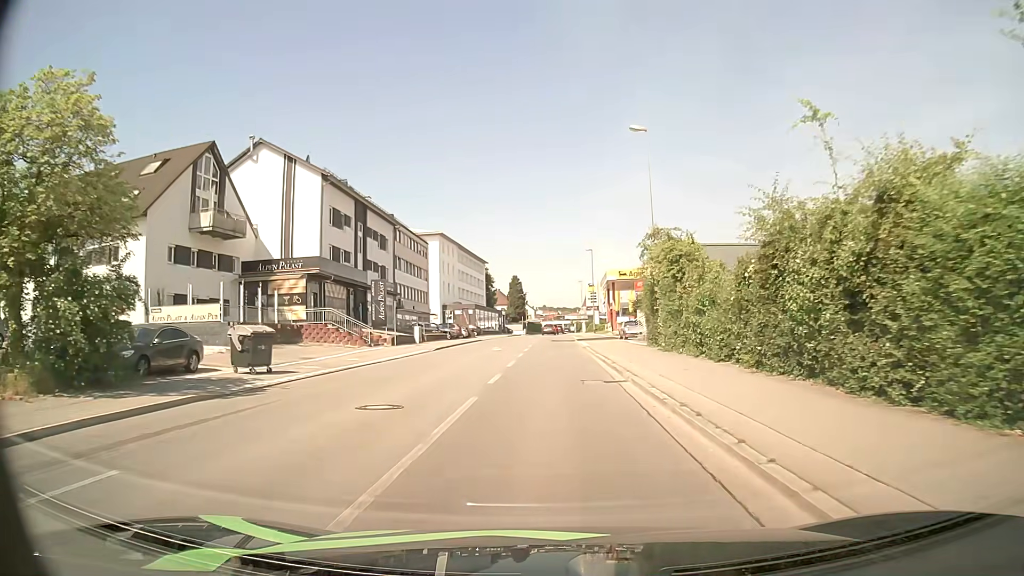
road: tertiary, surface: asphalt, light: Day
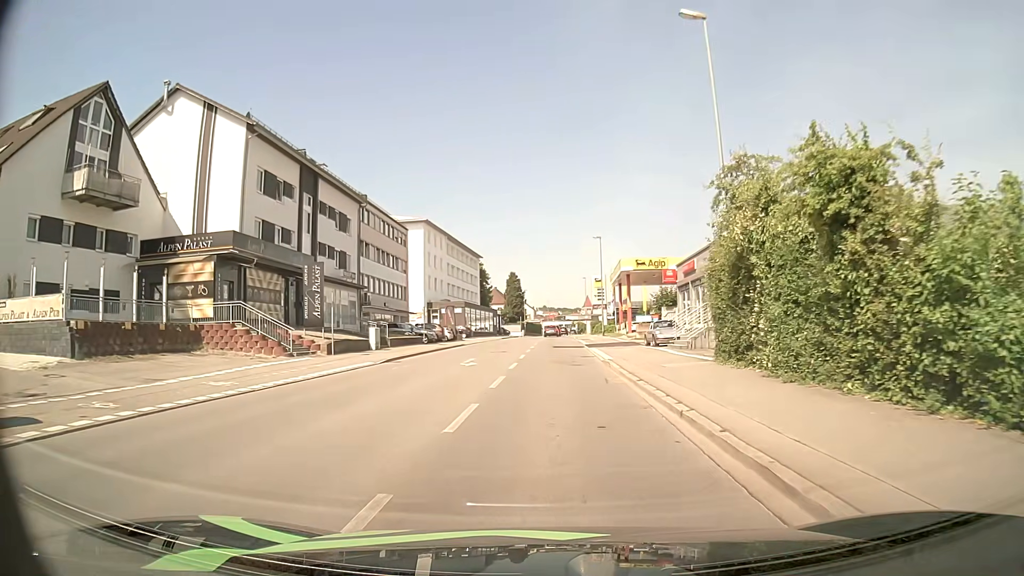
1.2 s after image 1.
(-0.1, +12.7) m; 0°
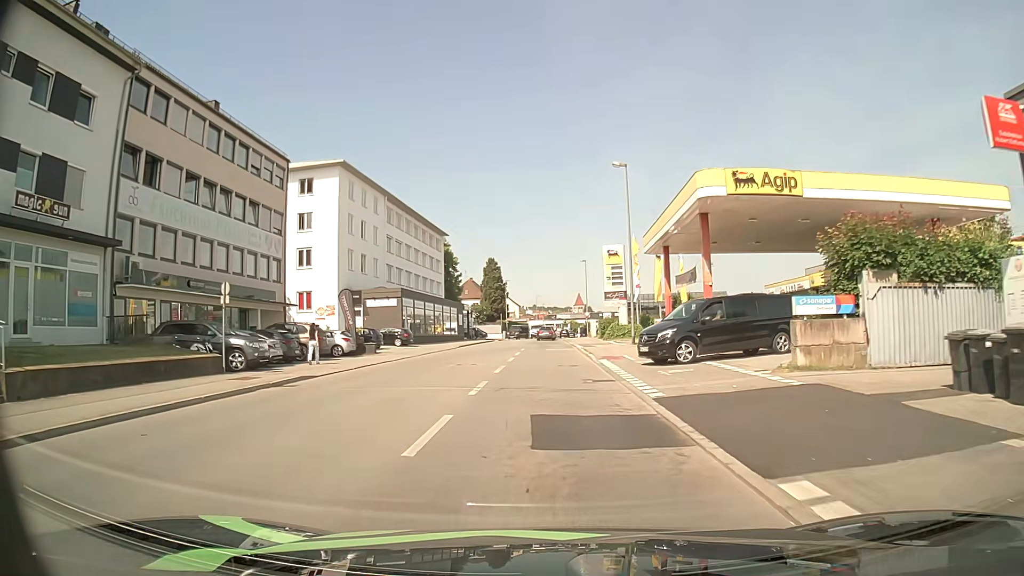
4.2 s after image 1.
(+0.4, +31.6) m; +1°
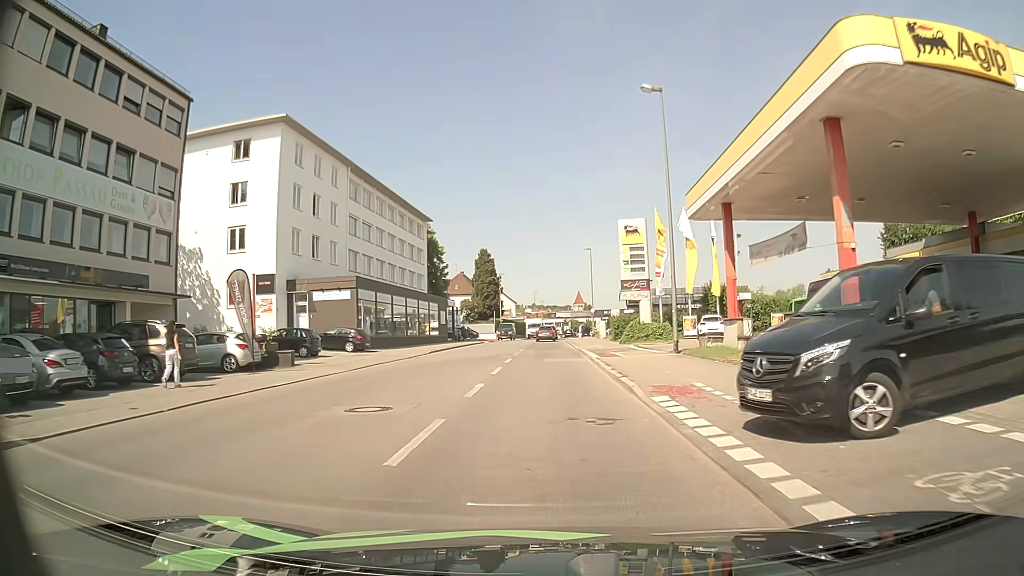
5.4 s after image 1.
(+0.1, +12.7) m; 0°
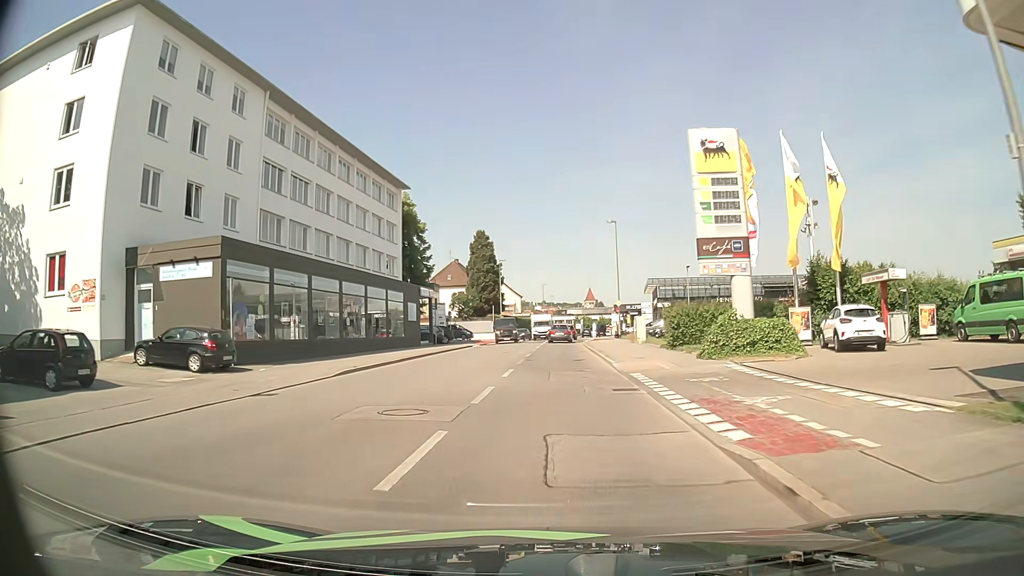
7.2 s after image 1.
(-0.1, +19.1) m; -1°
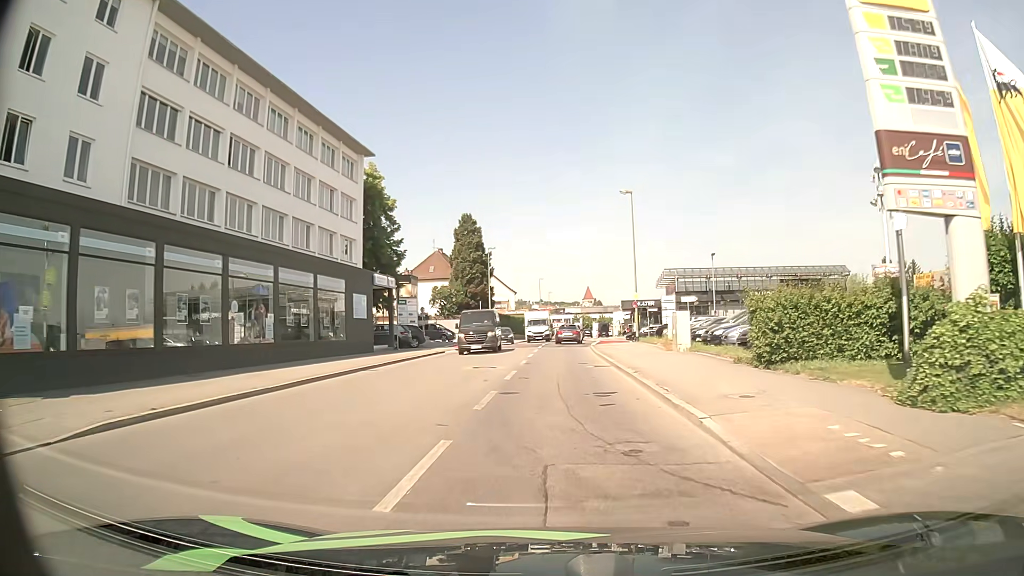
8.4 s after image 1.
(0.0, +12.8) m; 0°
